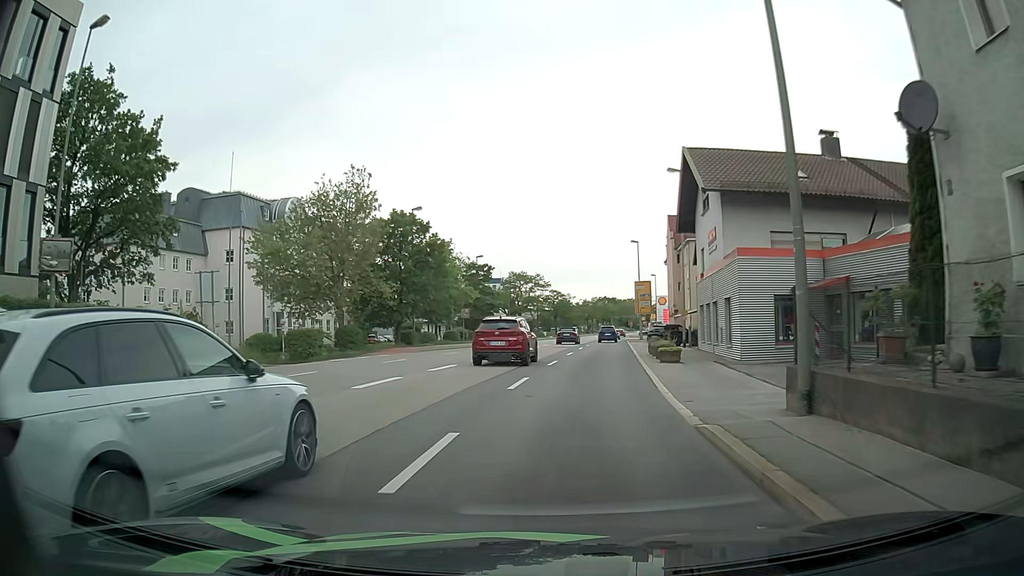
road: primary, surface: asphalt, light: Day
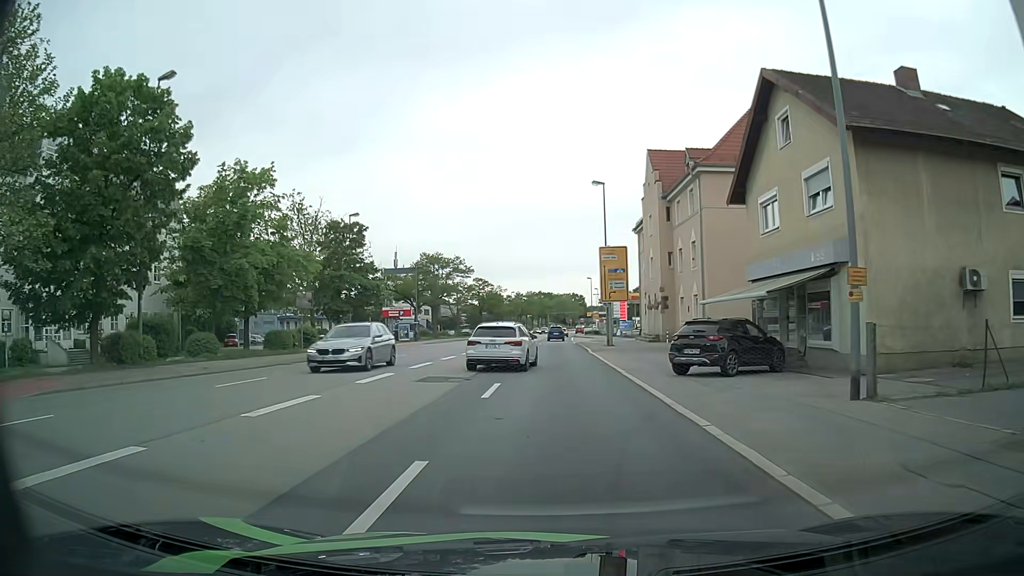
(+1.7, +28.6) m; +6°
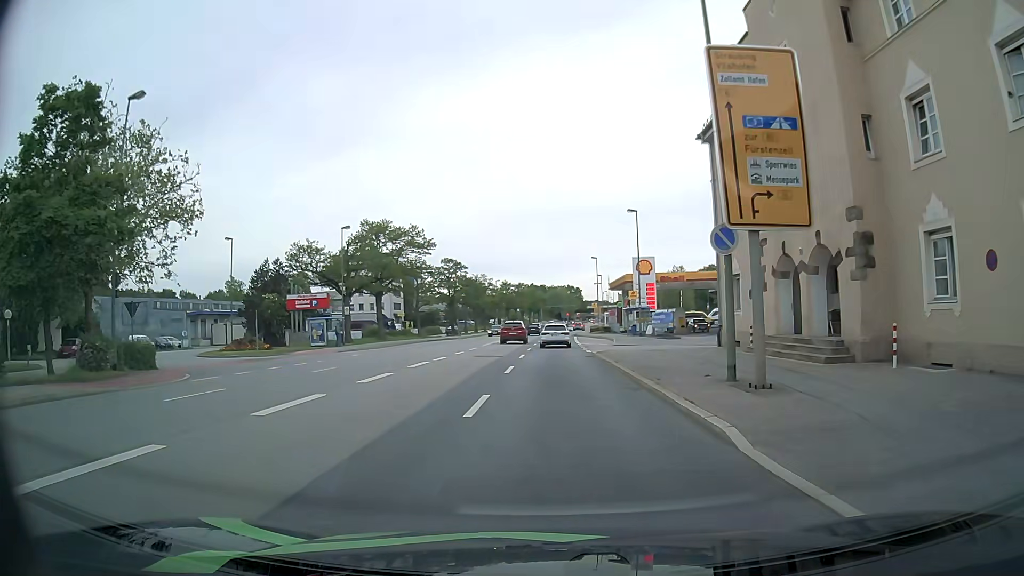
(-0.1, +29.6) m; +1°
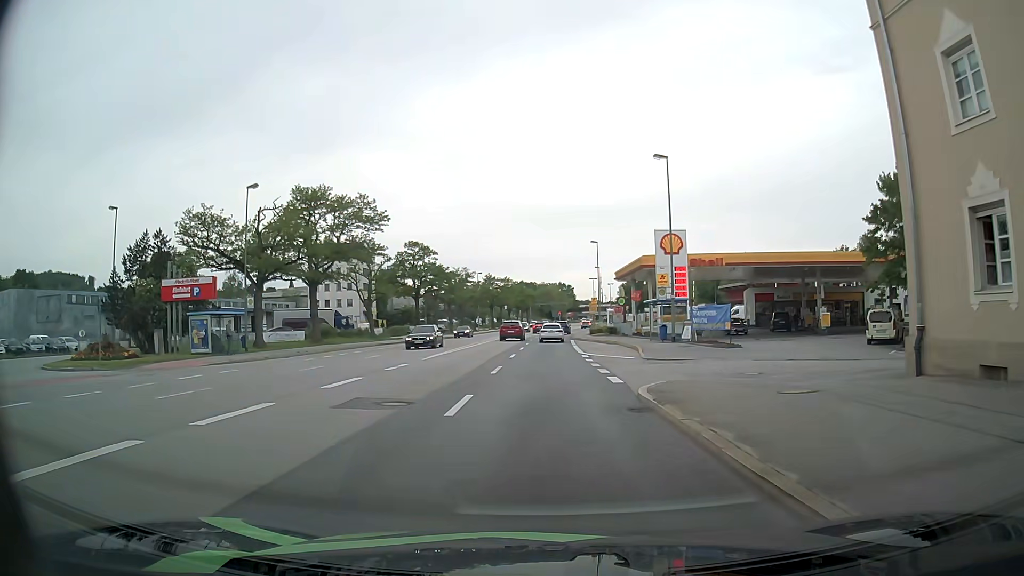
(-0.2, +18.0) m; -1°
(0, +10) (0, +20) (0, +30) (+1, +40) (+1, +50) (+1, +60) (+2, +70) (+2, +80) (+3, +90) (+4, +100) m
